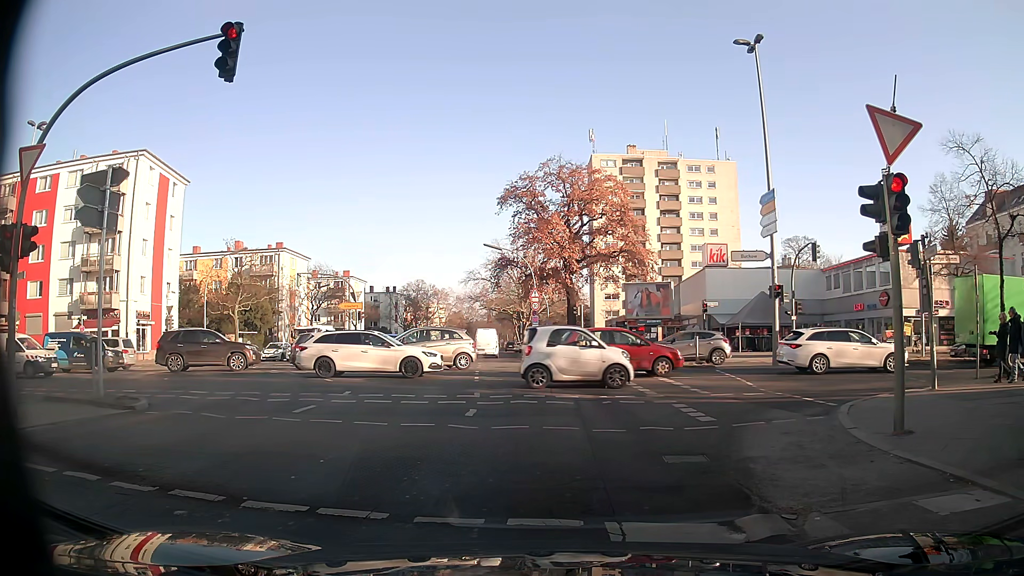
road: secondary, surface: asphalt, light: Day
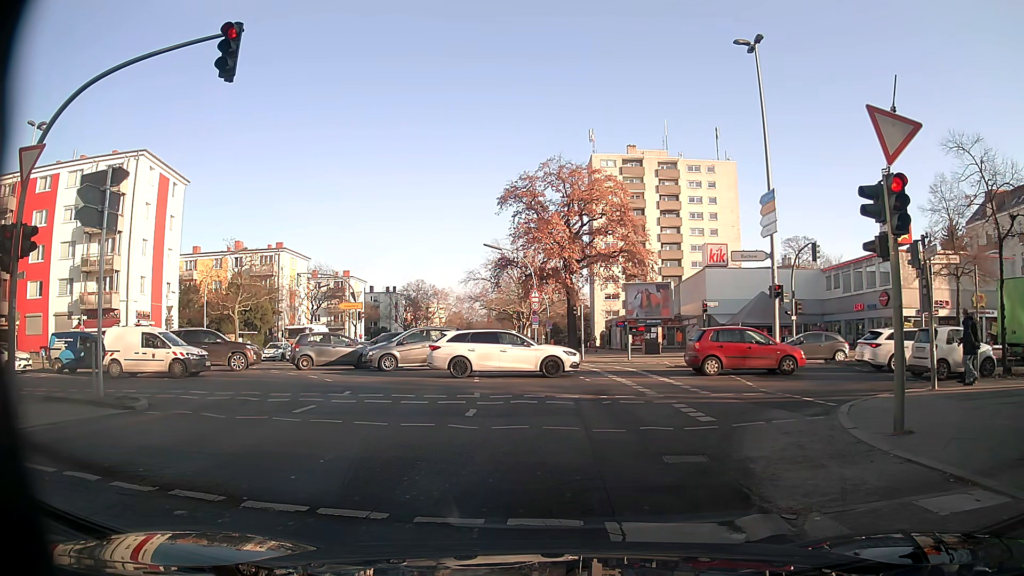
(0.0, 0.0) m; 0°
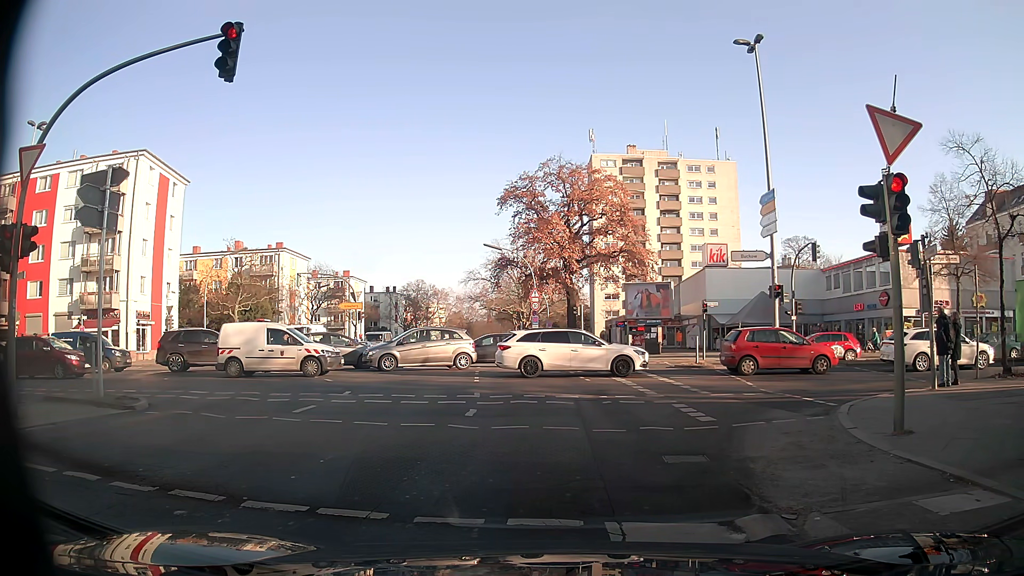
(0.0, 0.0) m; 0°
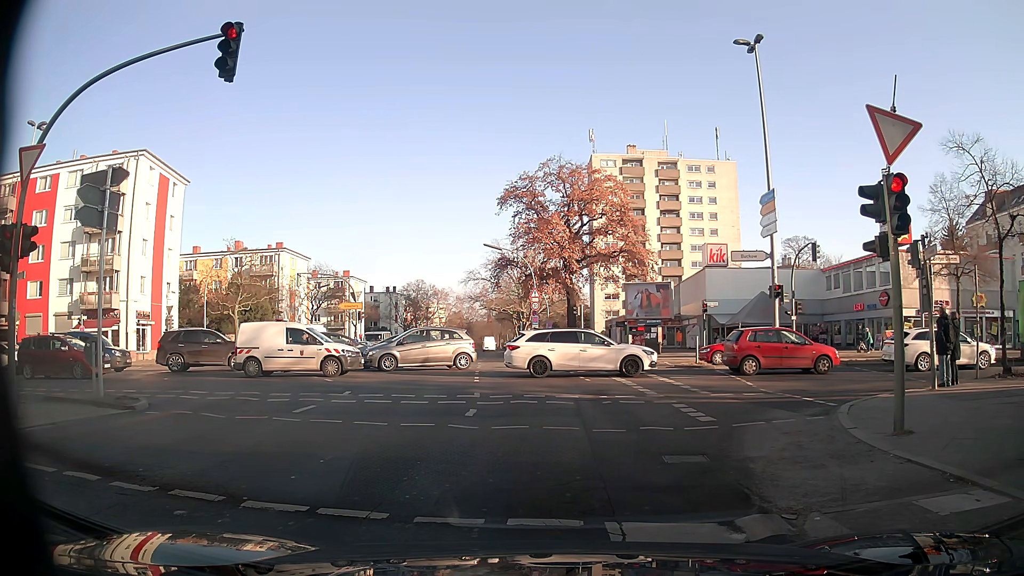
(0.0, 0.0) m; 0°
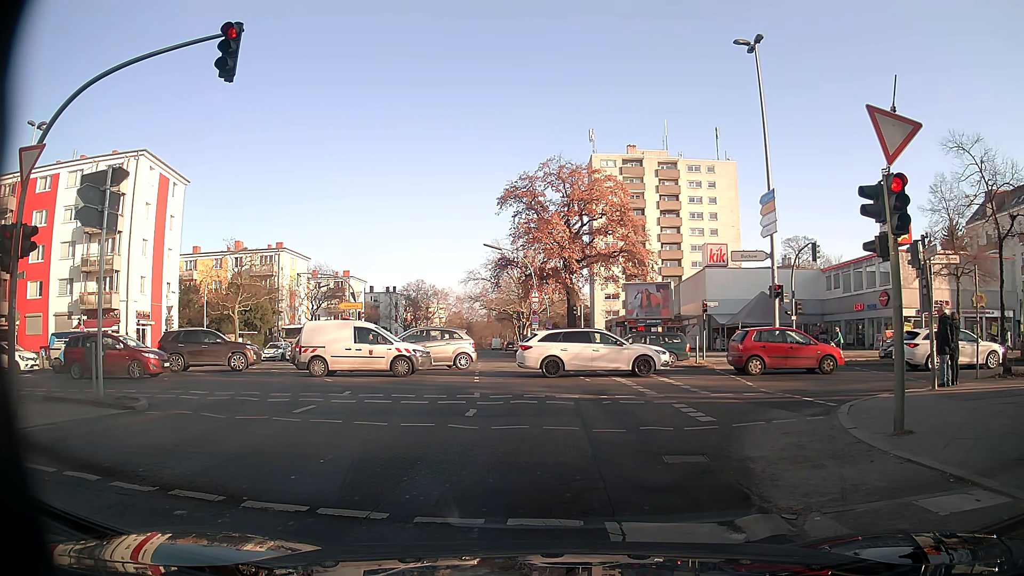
(0.0, 0.0) m; 0°
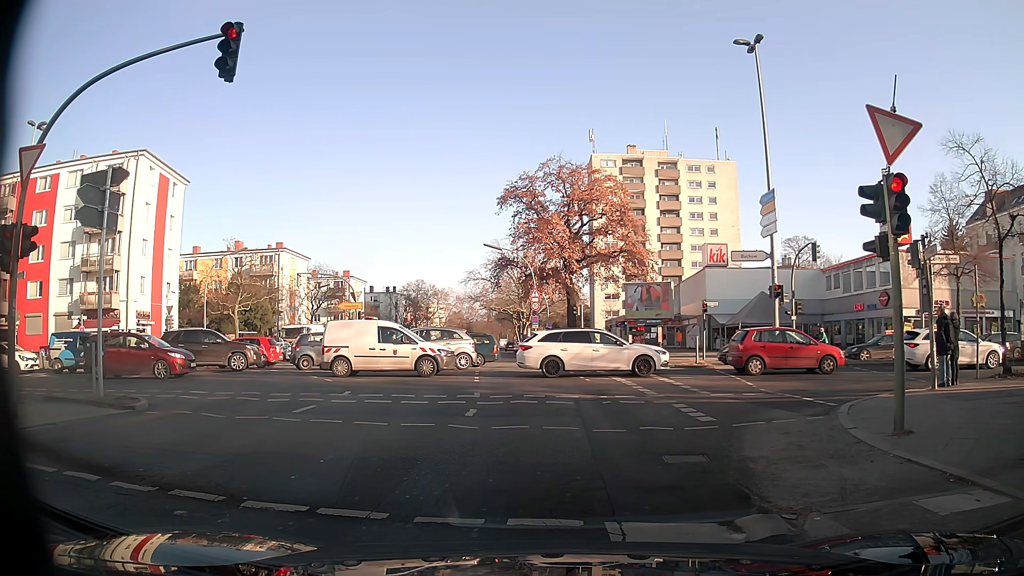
(0.0, 0.0) m; 0°
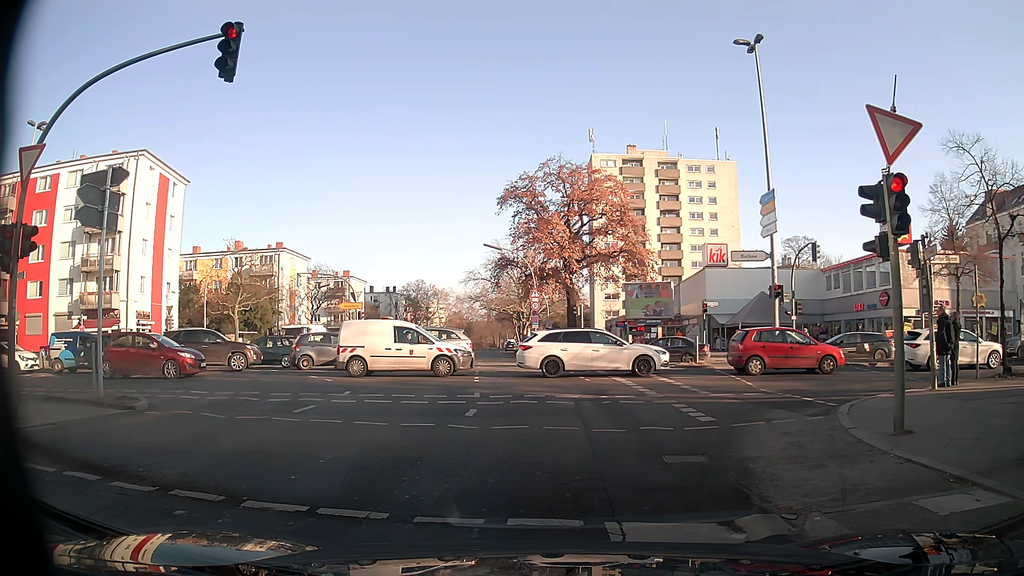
(0.0, 0.0) m; 0°
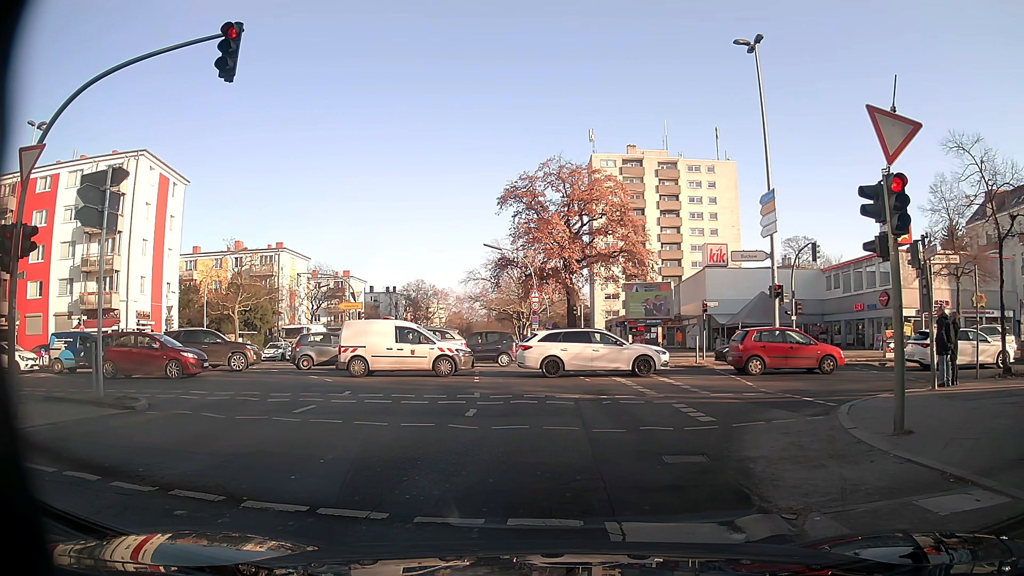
(0.0, 0.0) m; 0°
